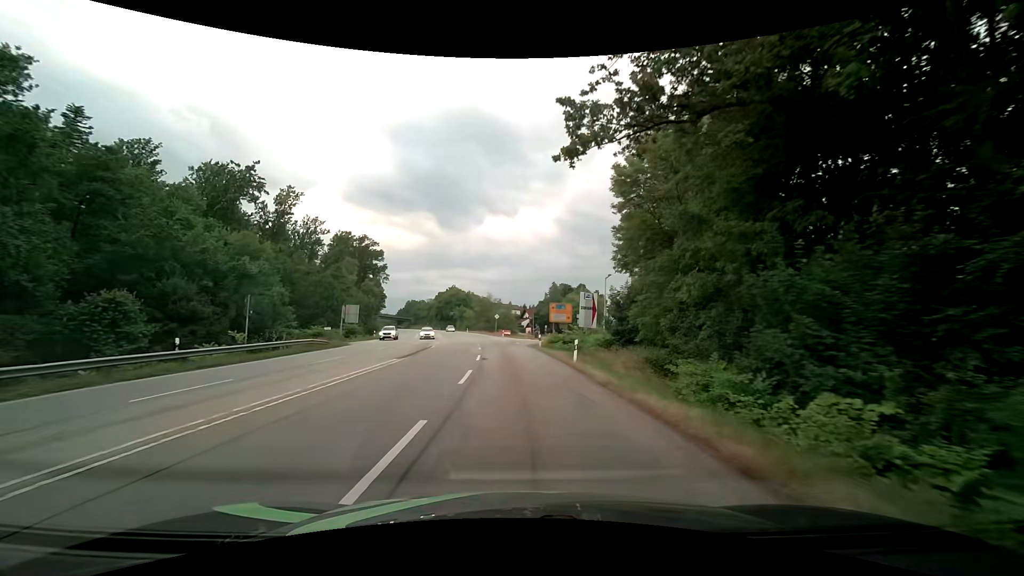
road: secondary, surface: asphalt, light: Day
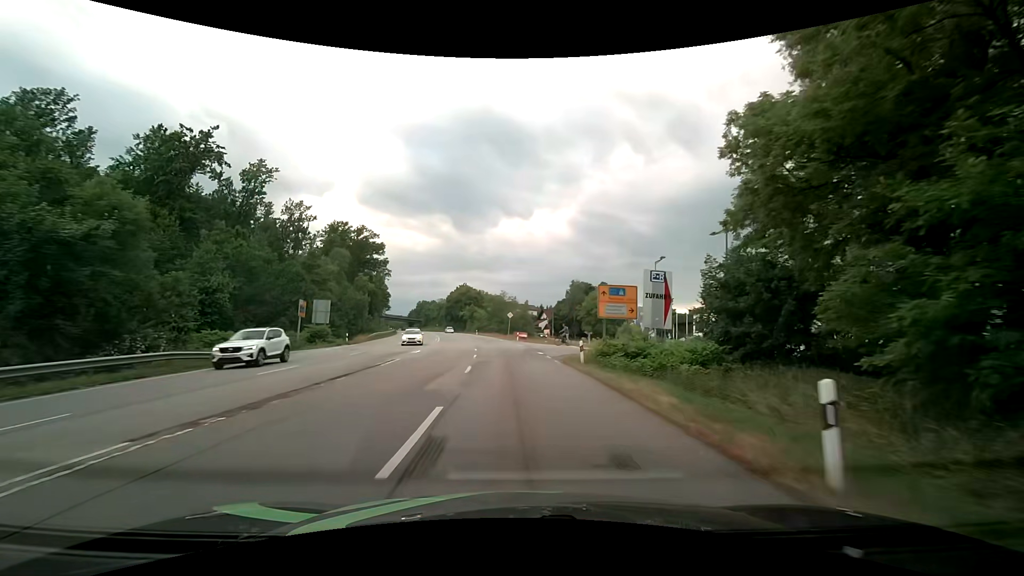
(-0.3, +17.1) m; -1°
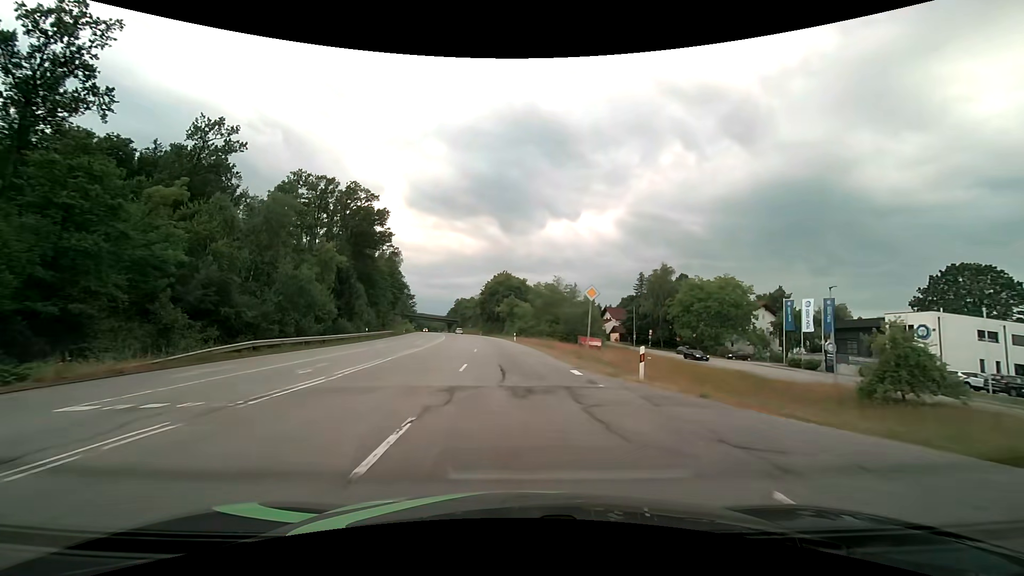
(-2.5, +42.6) m; -6°
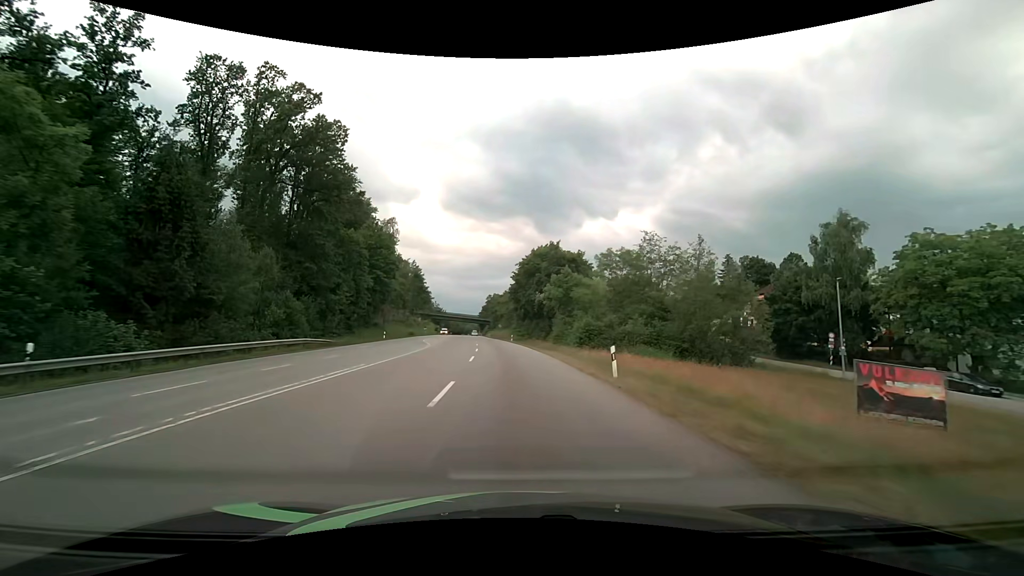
(-2.0, +43.3) m; -5°
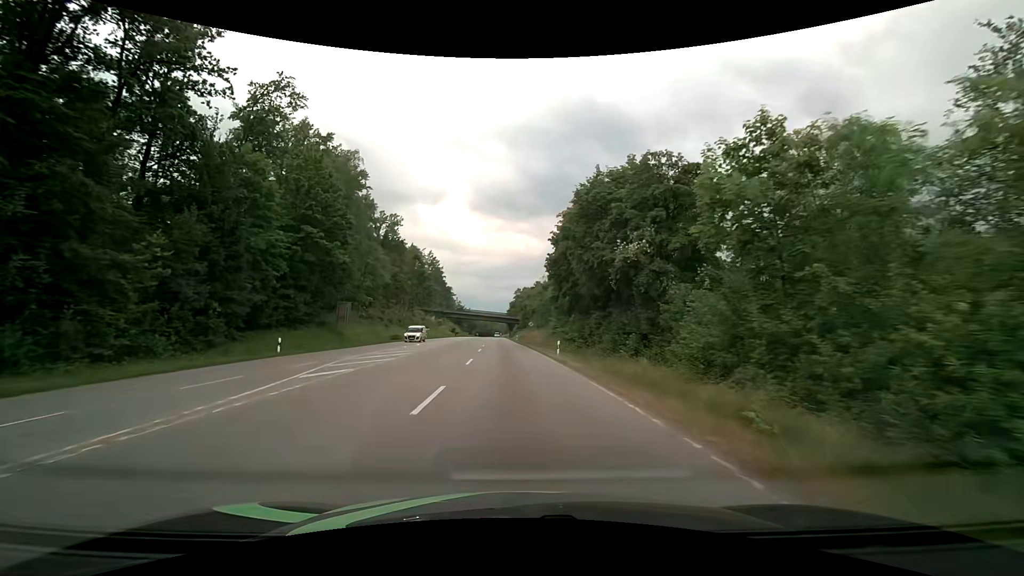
(-1.1, +35.3) m; -4°
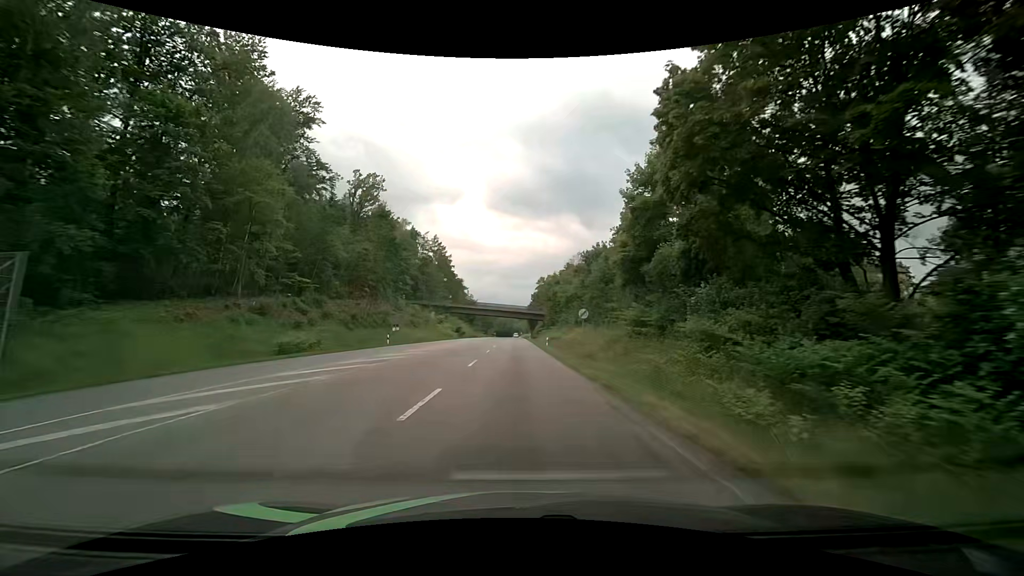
(-0.6, +36.0) m; -2°
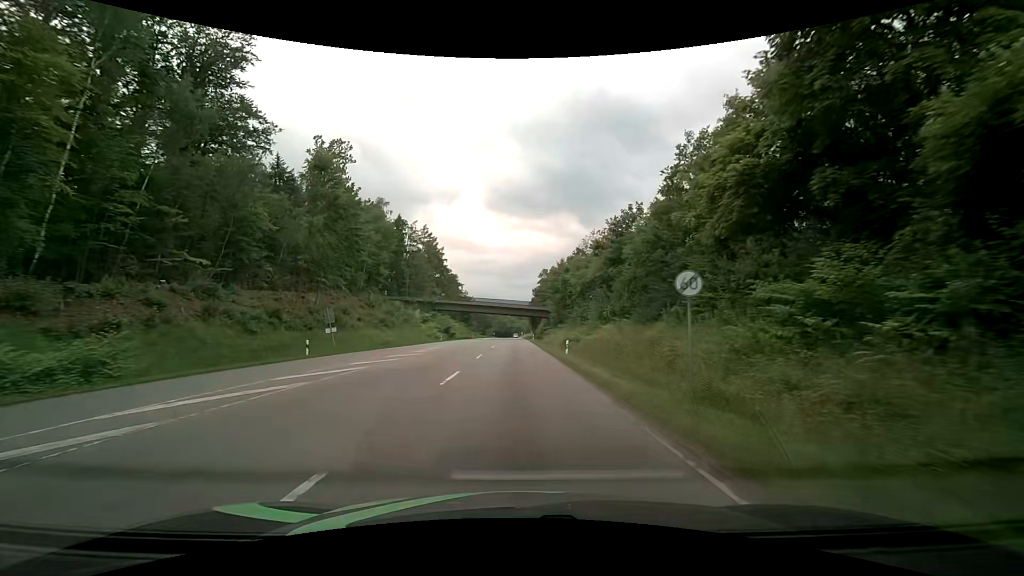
(0.0, +18.3) m; 0°
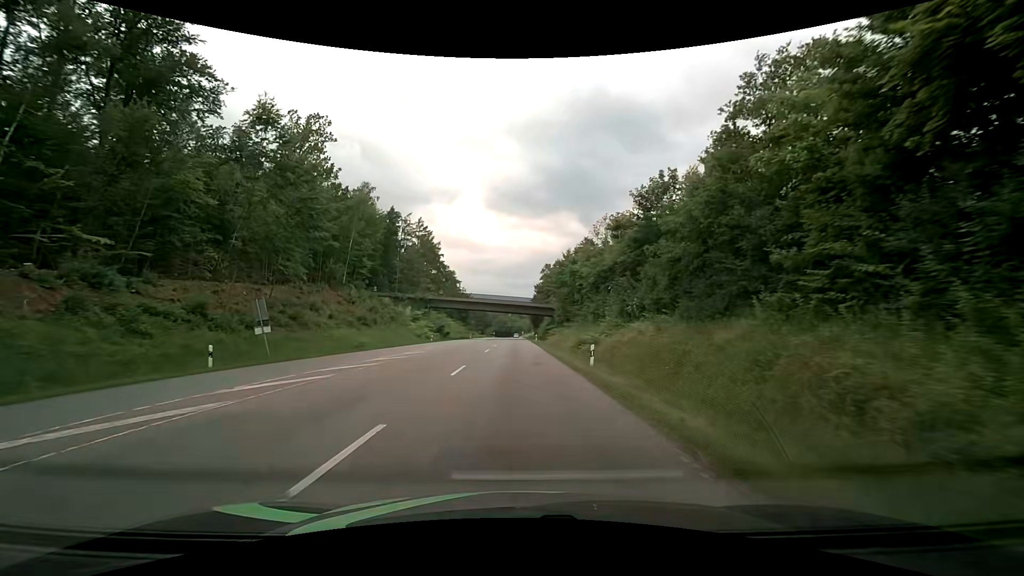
(0.0, +9.3) m; 0°
(0, +10) (0, +20) (0, +30) (0, +40) (0, +50) (0, +60) (0, +70) (0, +80) (0, +90) (0, +100) m
